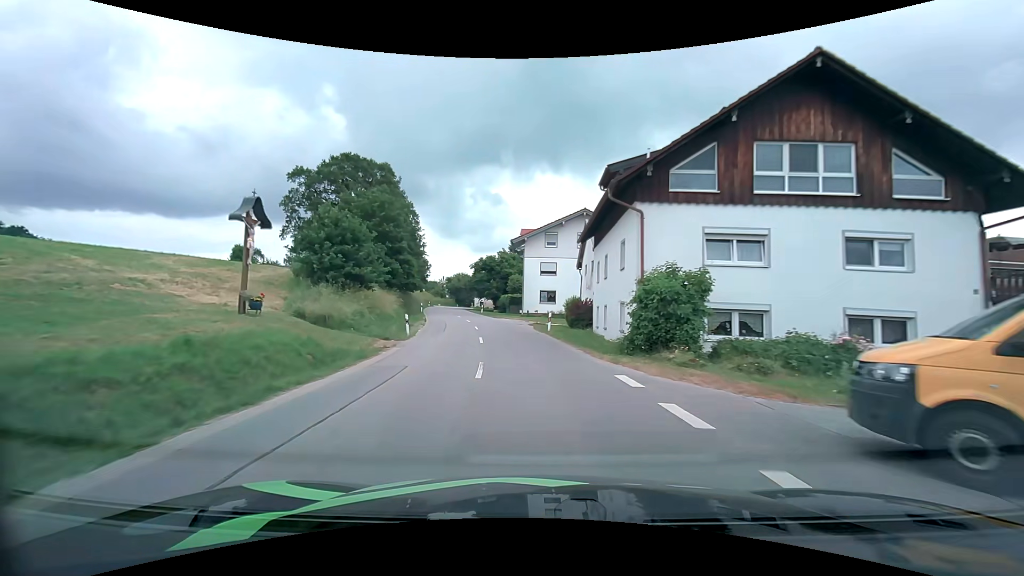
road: secondary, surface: asphalt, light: Day
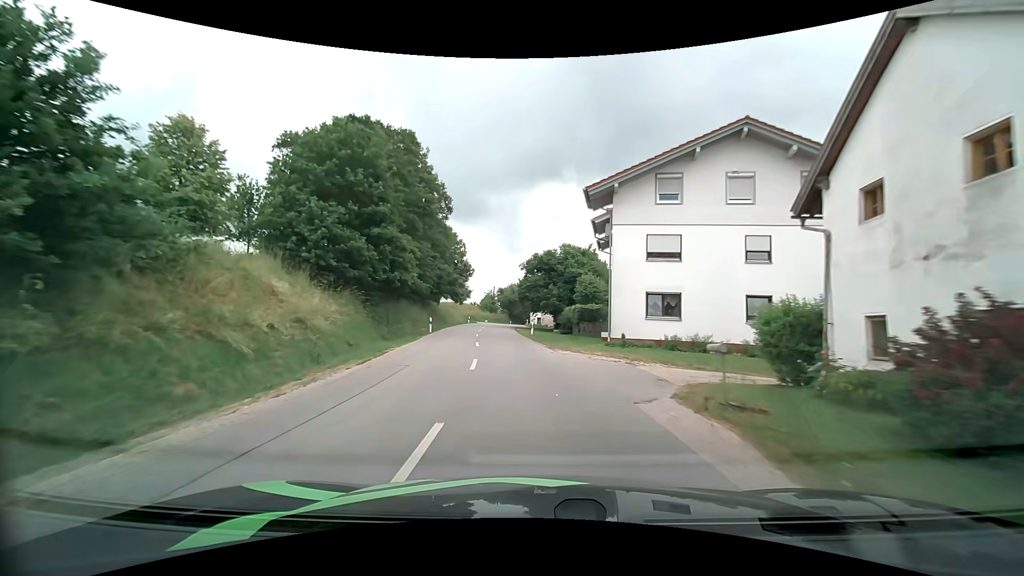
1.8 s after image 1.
(-1.8, +24.7) m; -7°
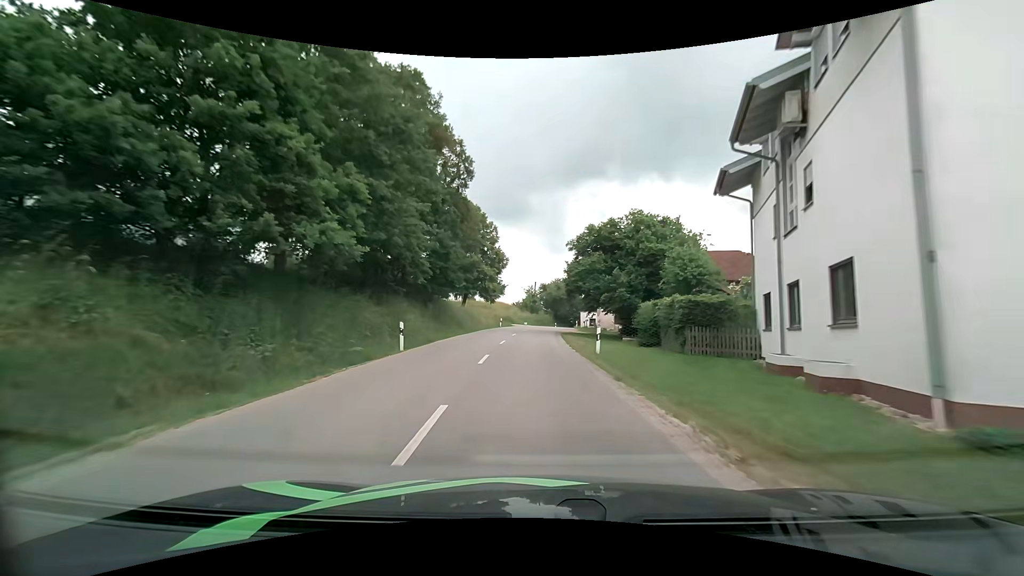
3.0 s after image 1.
(-0.8, +17.1) m; -5°
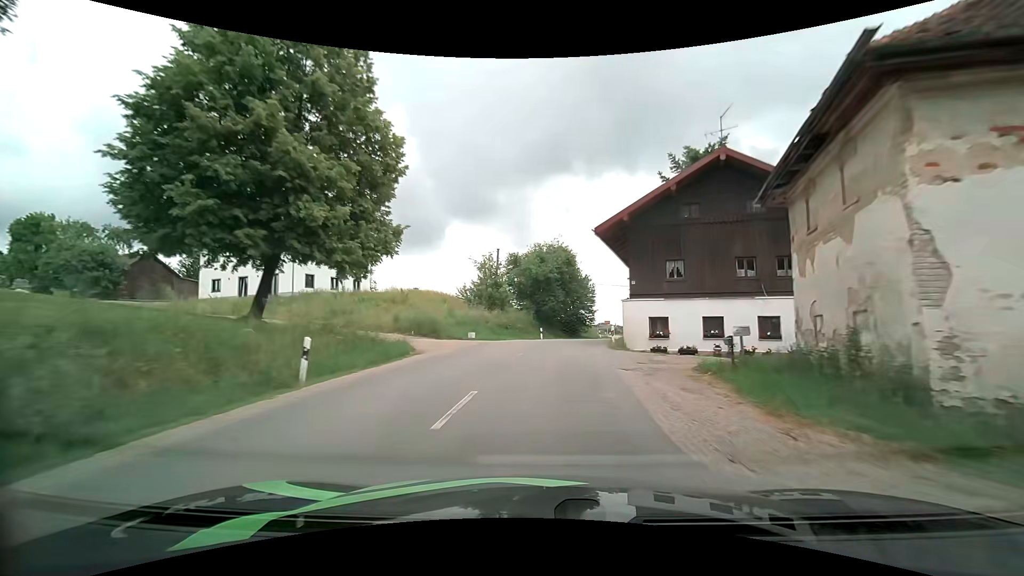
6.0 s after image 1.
(-0.1, +44.3) m; +3°
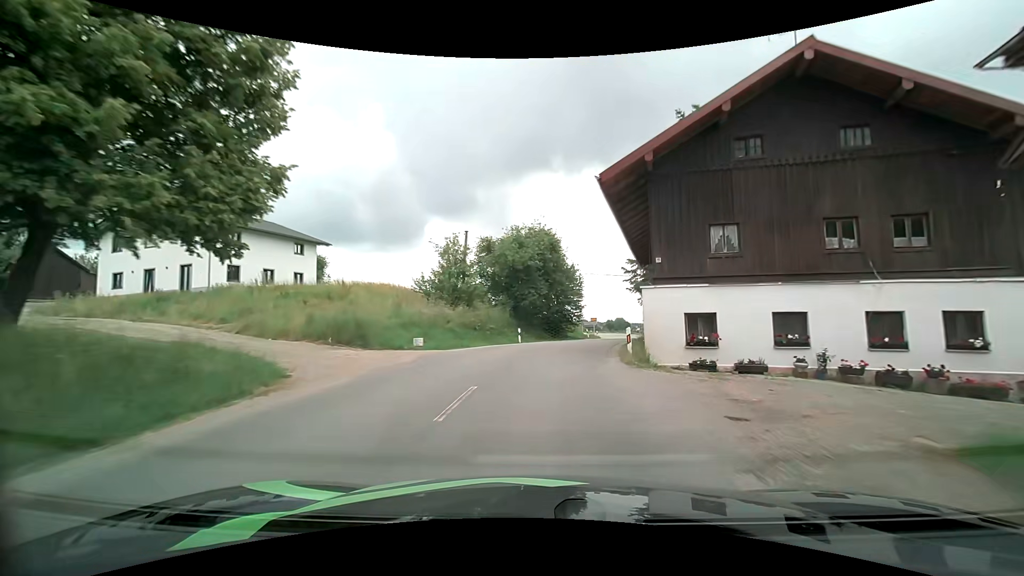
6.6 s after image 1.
(+0.2, +8.6) m; +2°
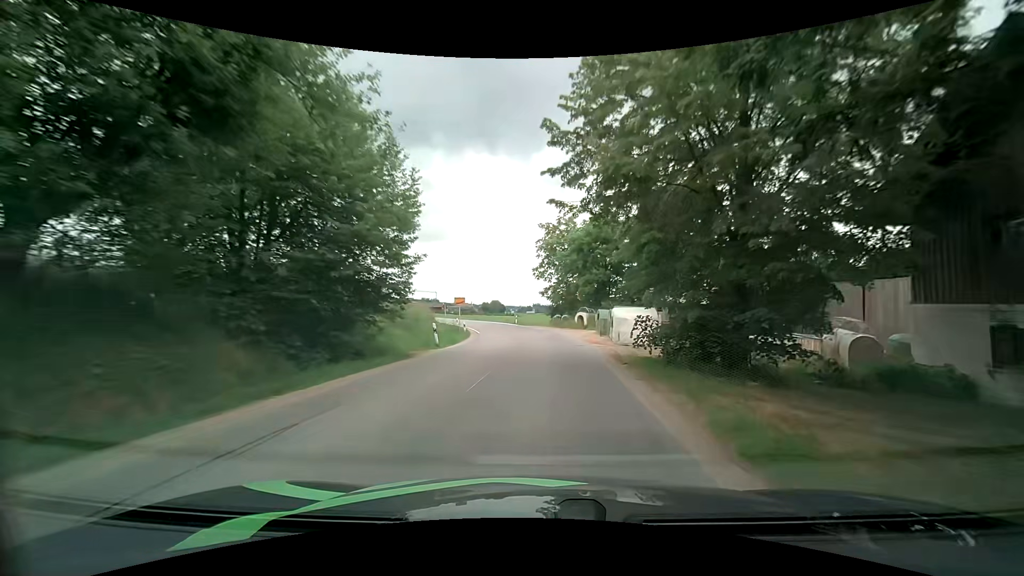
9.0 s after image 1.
(+4.2, +33.1) m; +14°
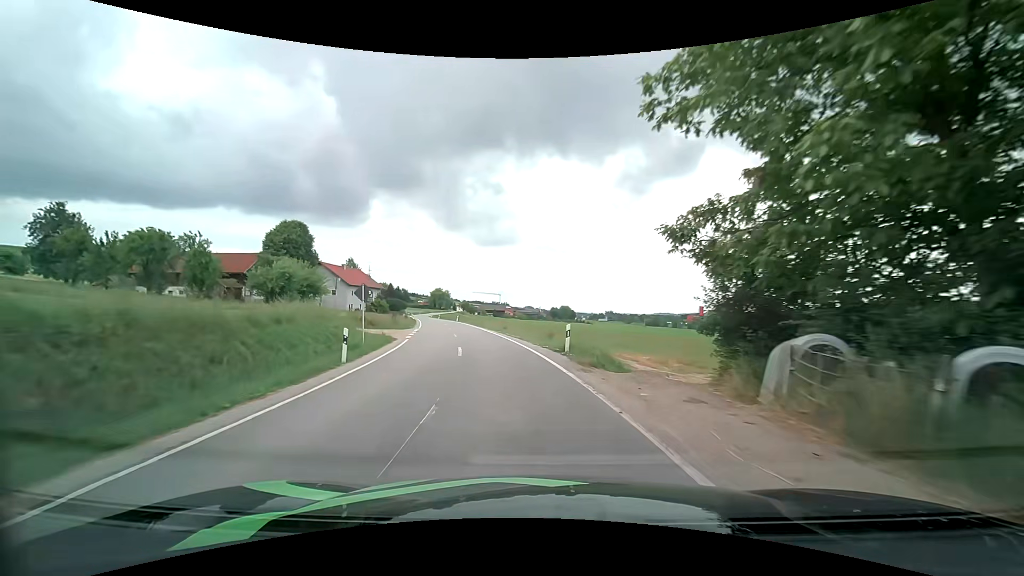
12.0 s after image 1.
(-0.3, +41.0) m; -7°
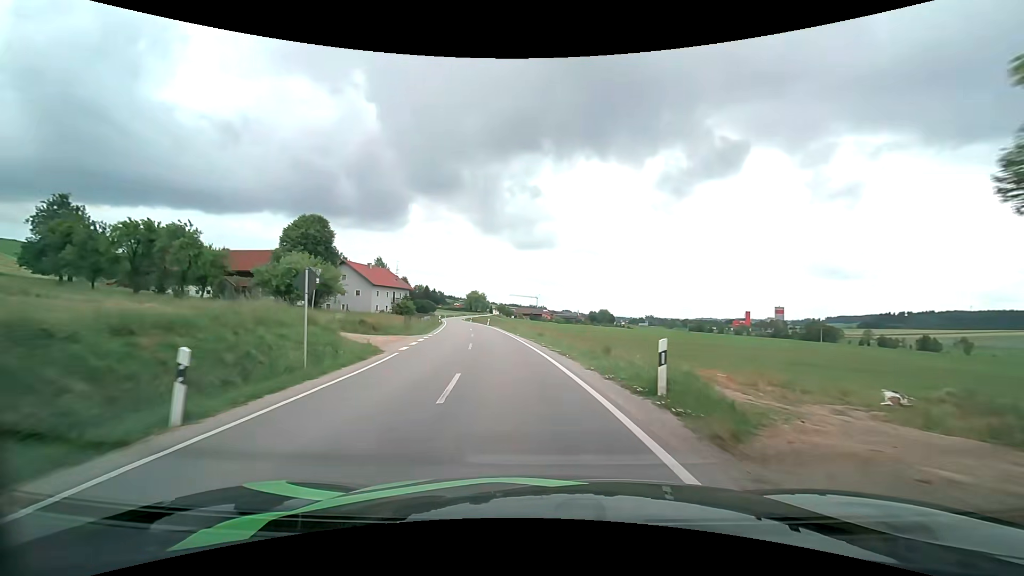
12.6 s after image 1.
(-0.3, +8.6) m; -4°
(0, +10) (-1, +20) (-2, +30) (-4, +40) (-6, +50) (-7, +59) (-9, +69) (-11, +79) (-13, +89) (-15, +99) m
